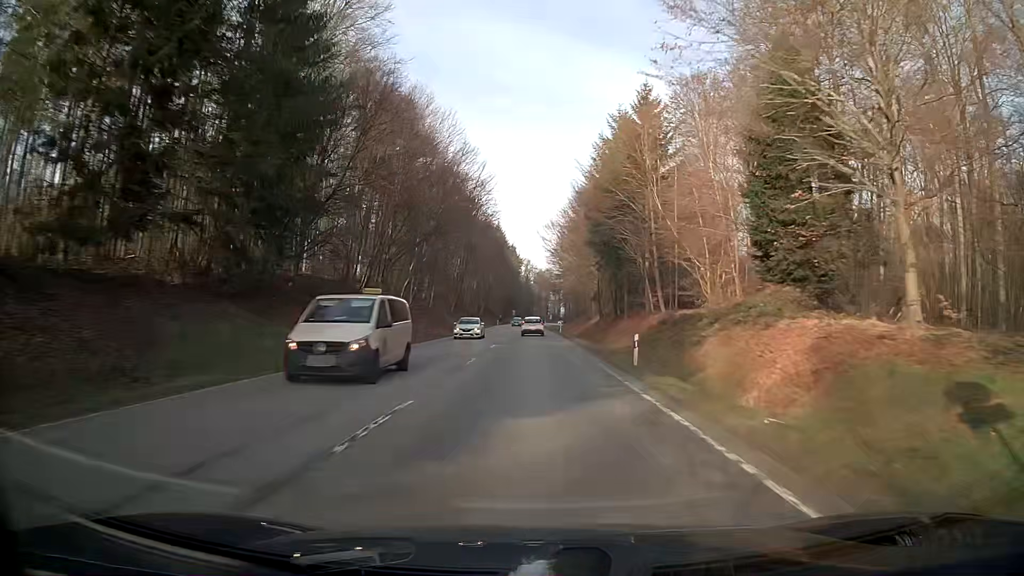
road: secondary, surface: asphalt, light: Day
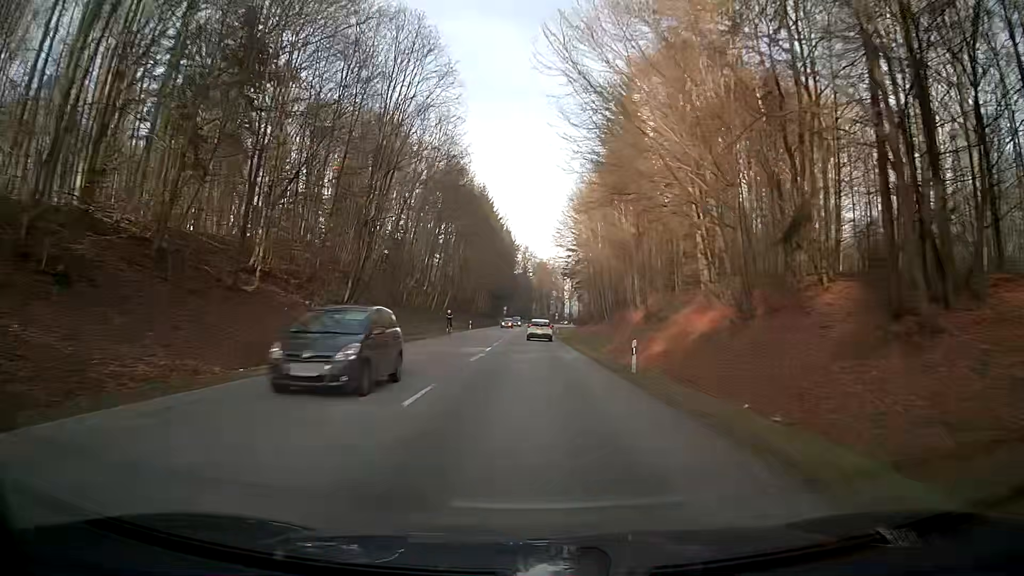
(+0.1, +57.1) m; 0°
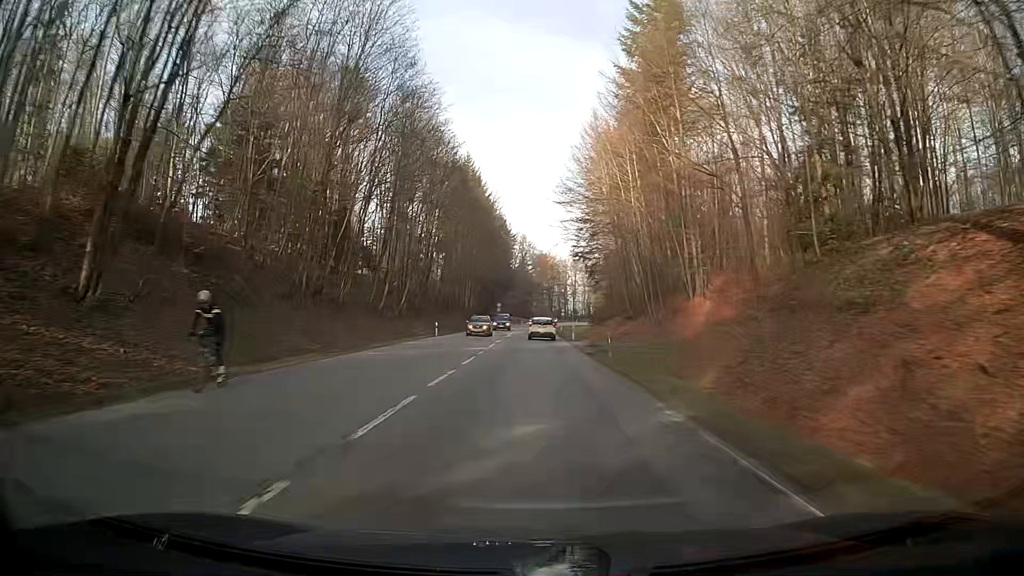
(0.0, +27.8) m; 0°
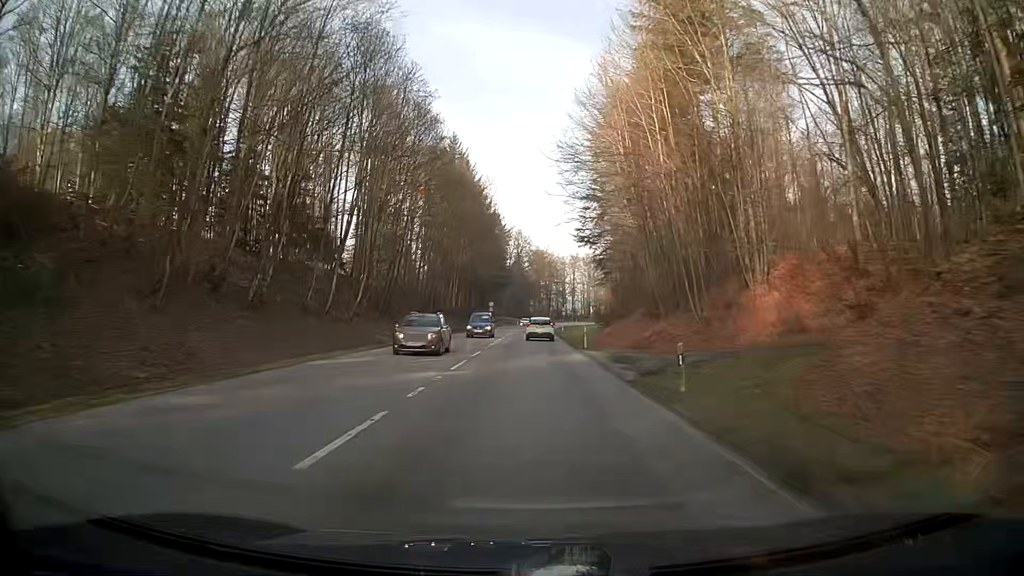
(0.0, +13.7) m; 0°
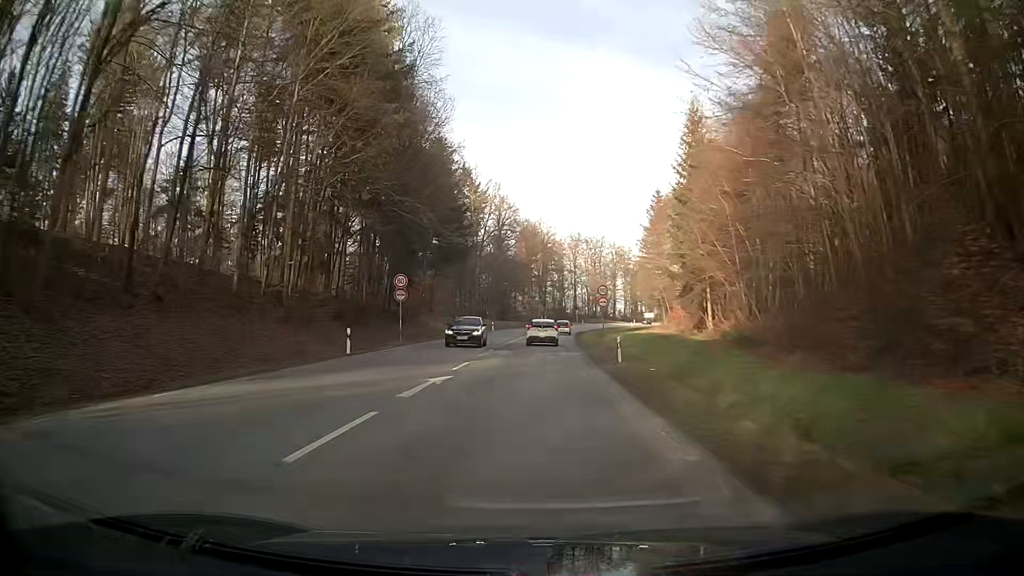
(+0.3, +65.7) m; +1°
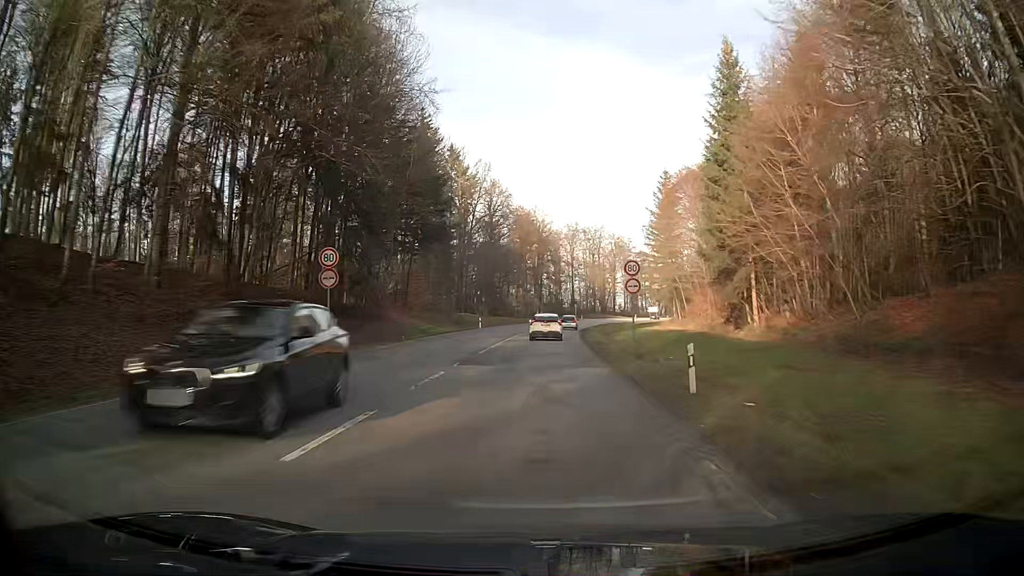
(0.0, +12.6) m; 0°
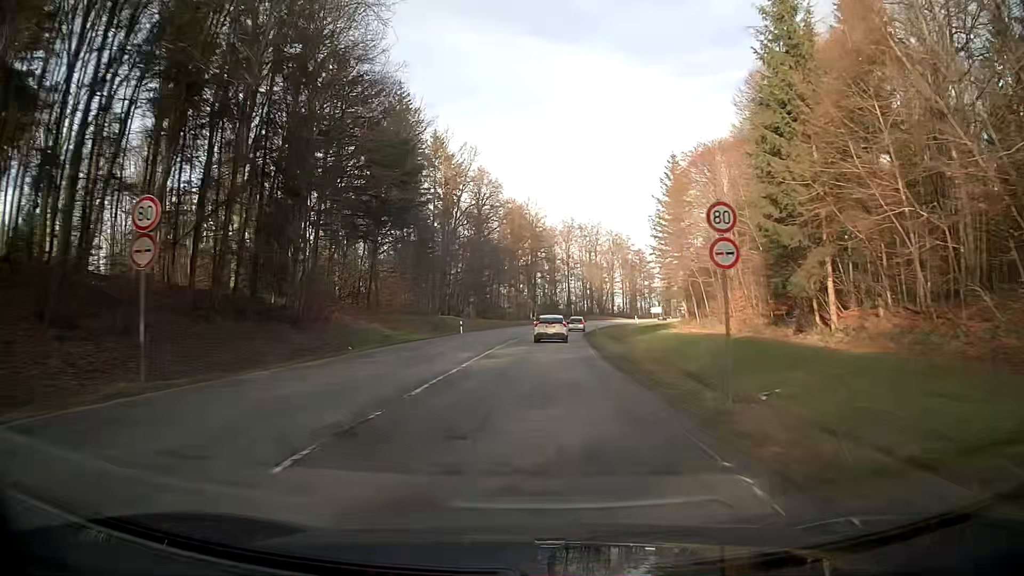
(0.0, +12.5) m; 0°
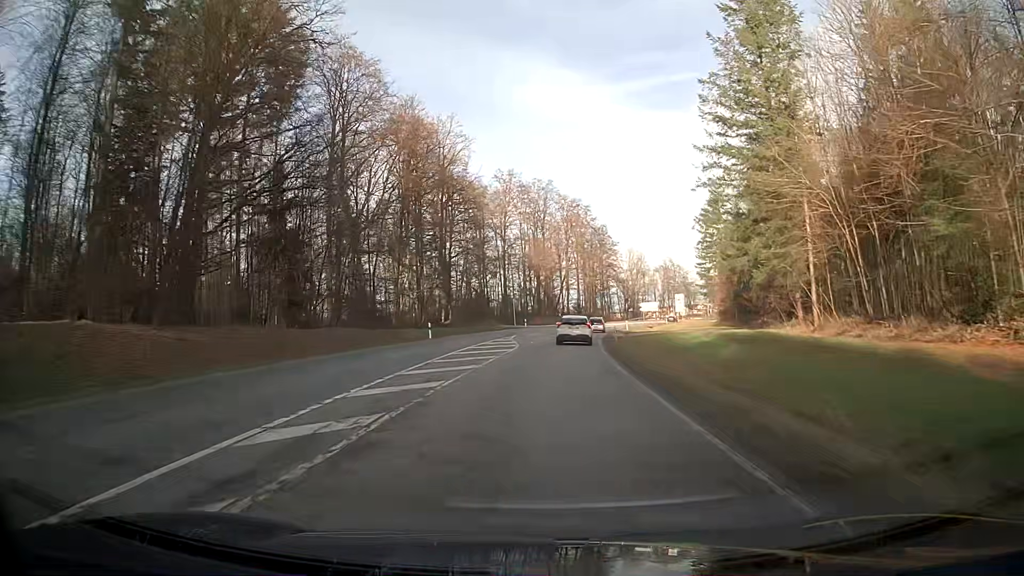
(+2.7, +60.0) m; +6°
